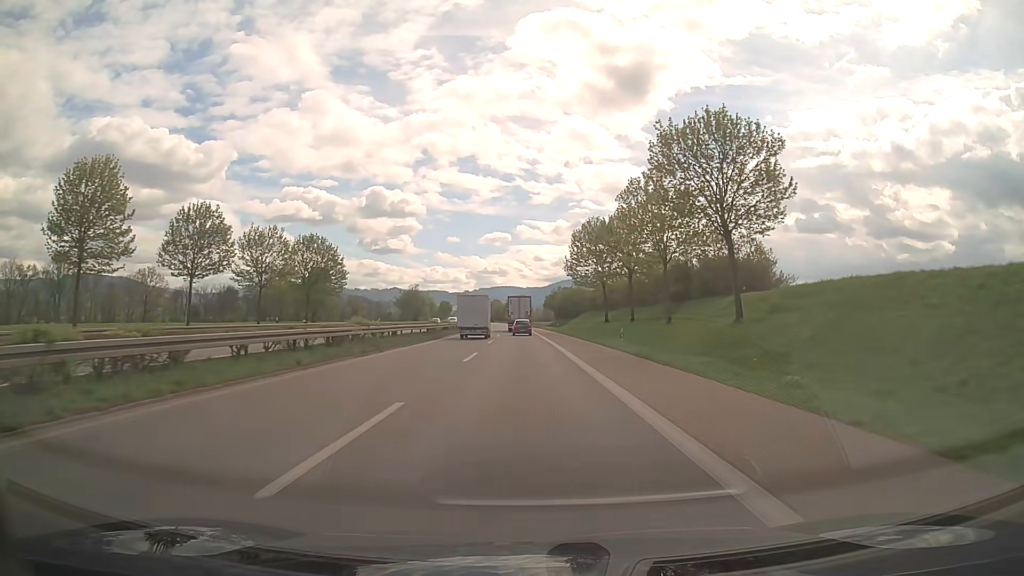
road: trunk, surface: asphalt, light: Day
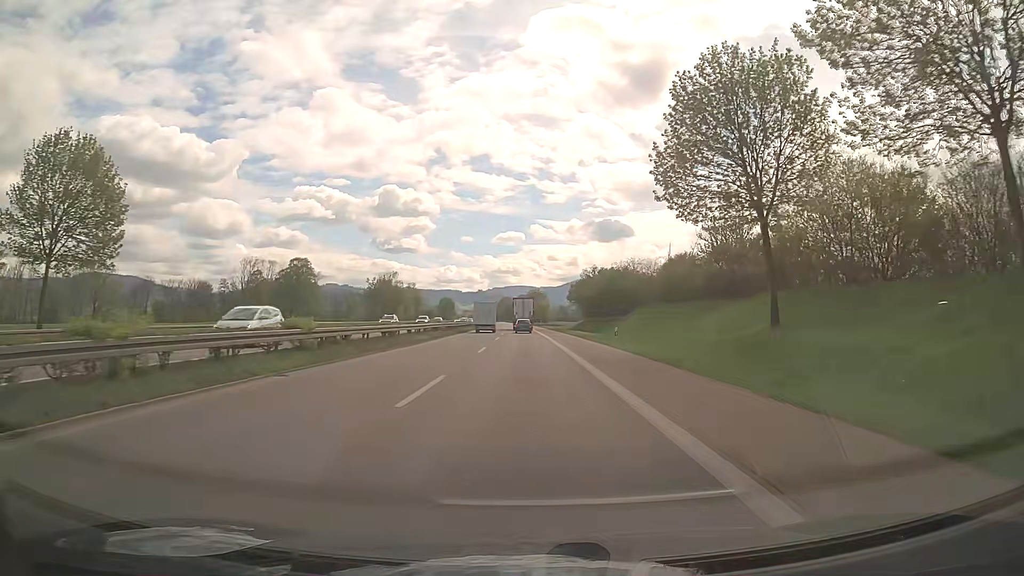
(-0.6, +46.4) m; -1°
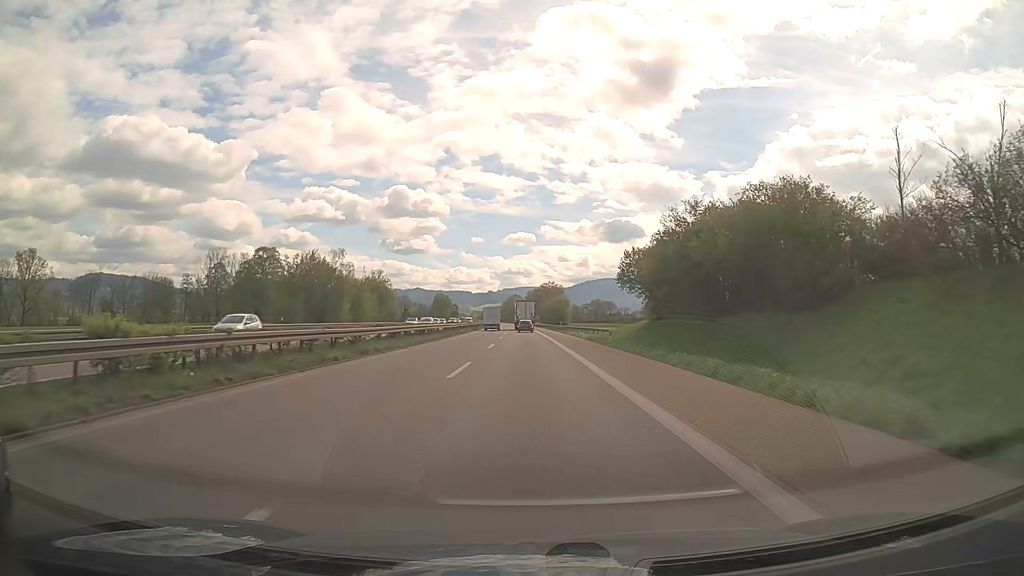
(-0.6, +46.3) m; -1°
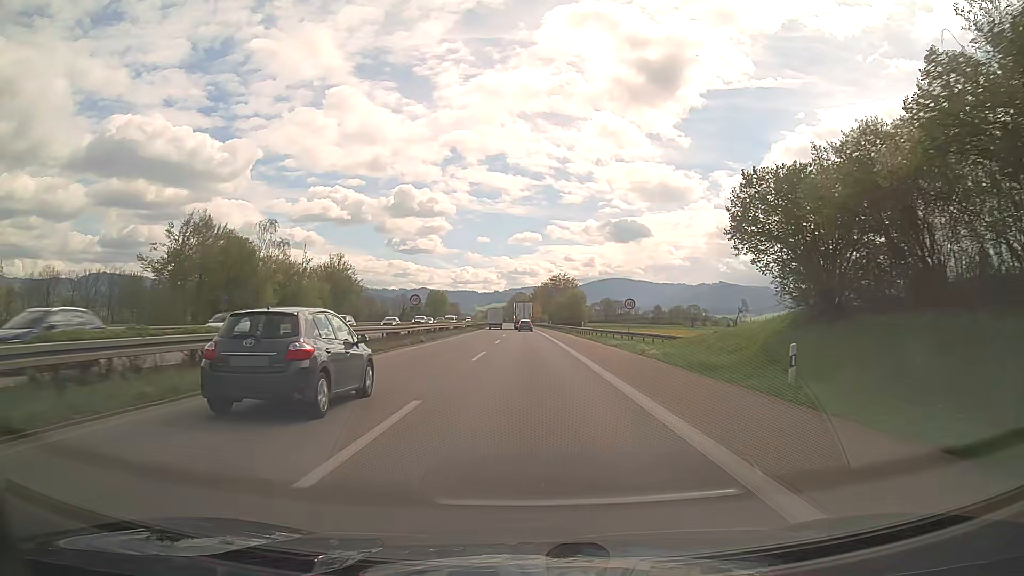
(-0.1, +27.9) m; 0°
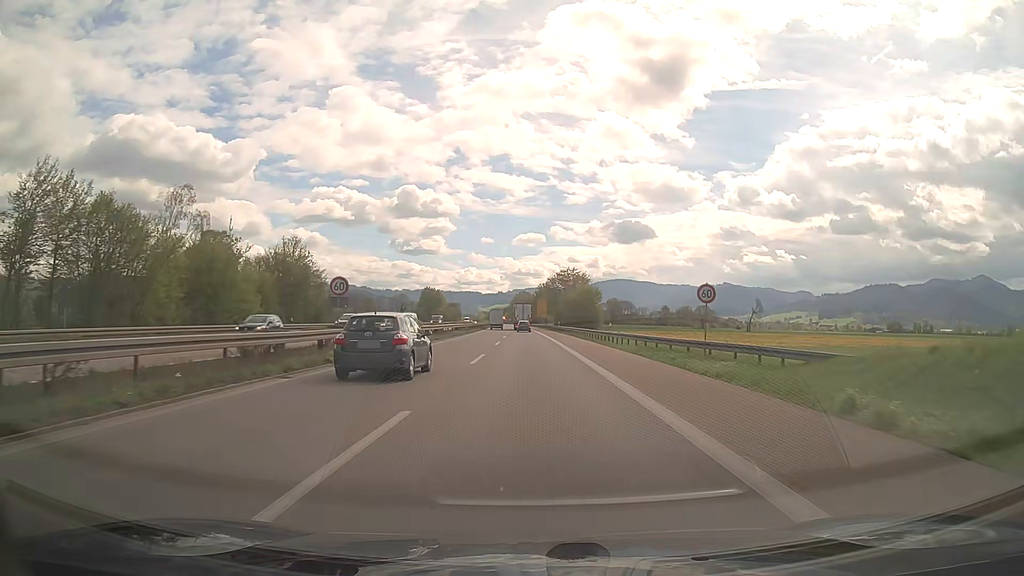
(-0.1, +18.6) m; 0°
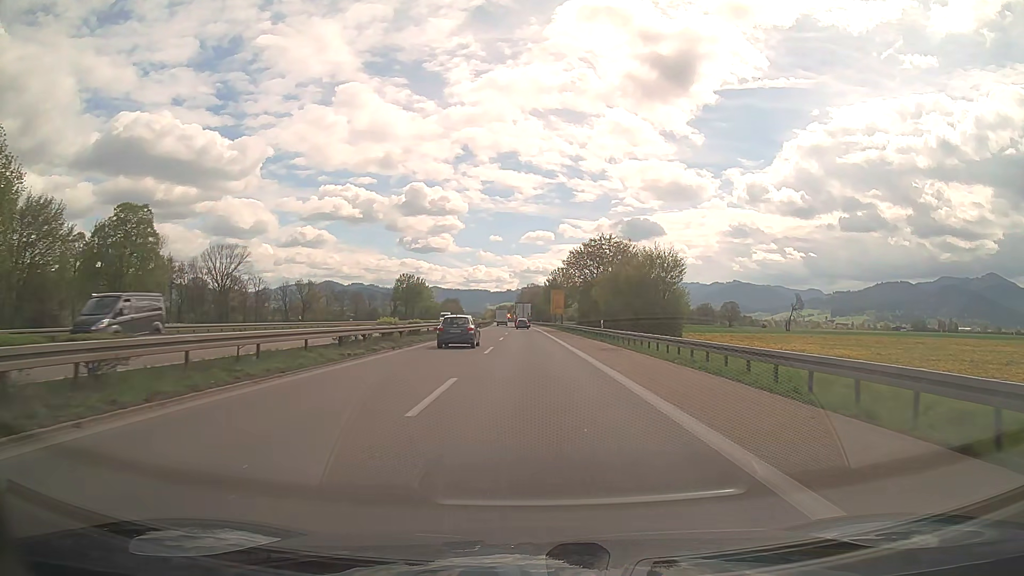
(-0.4, +46.5) m; -1°
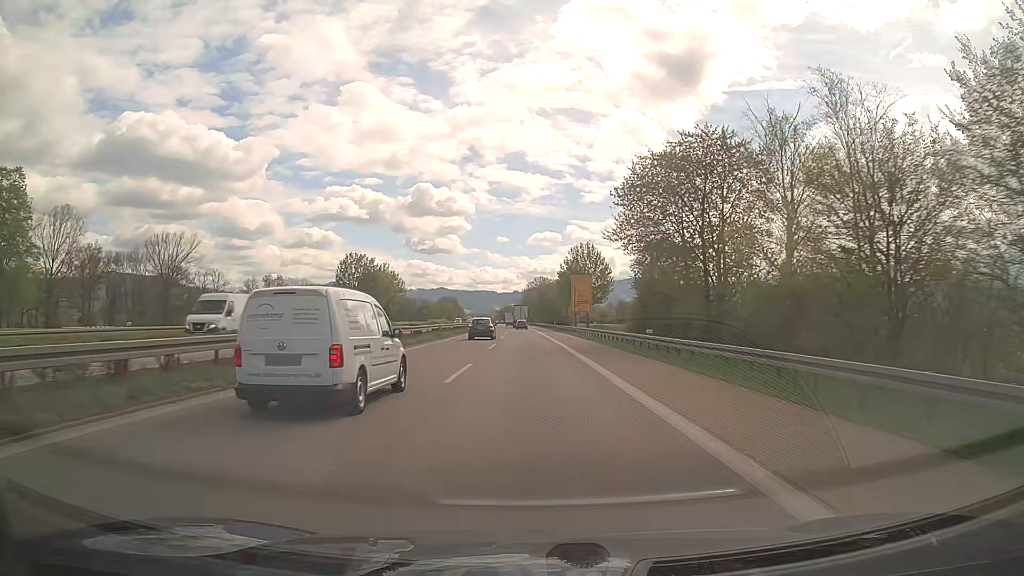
(-0.2, +46.6) m; -1°
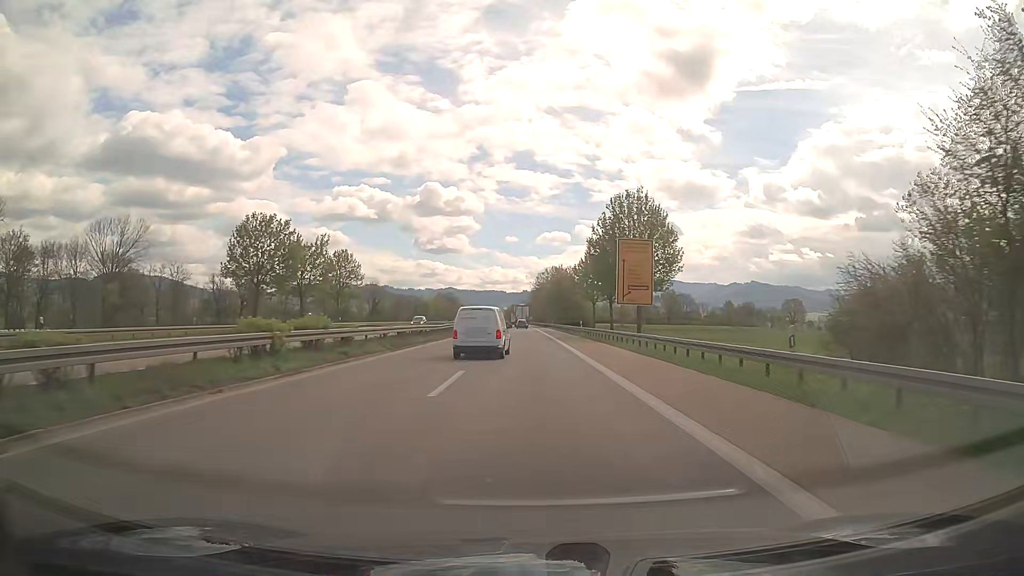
(-0.3, +37.3) m; -1°
(0, +10) (0, +20) (0, +30) (0, +40) (0, +50) (0, +60) (-1, +70) (-1, +80) (-1, +90) (-1, +100) m
